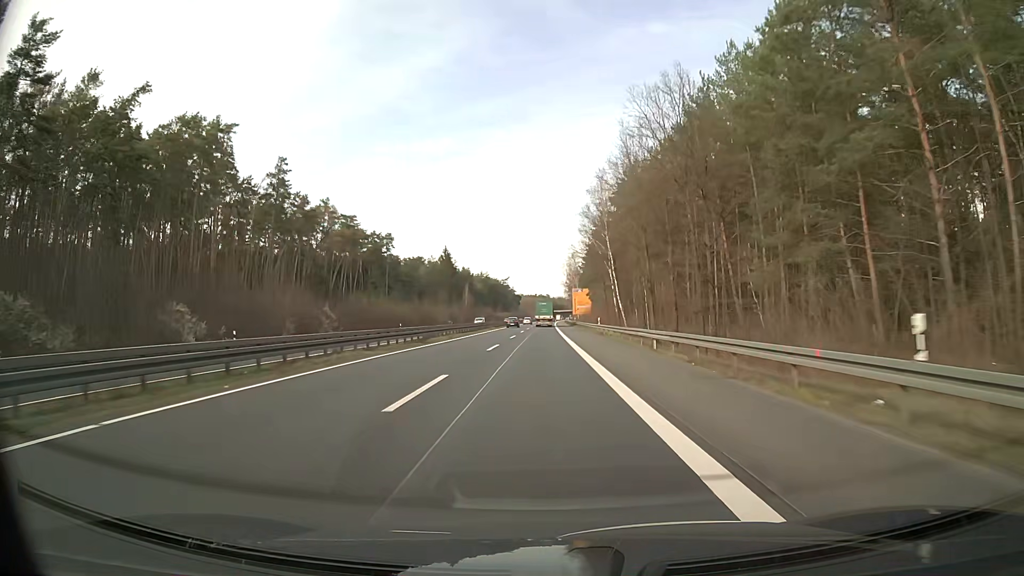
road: trunk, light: Day
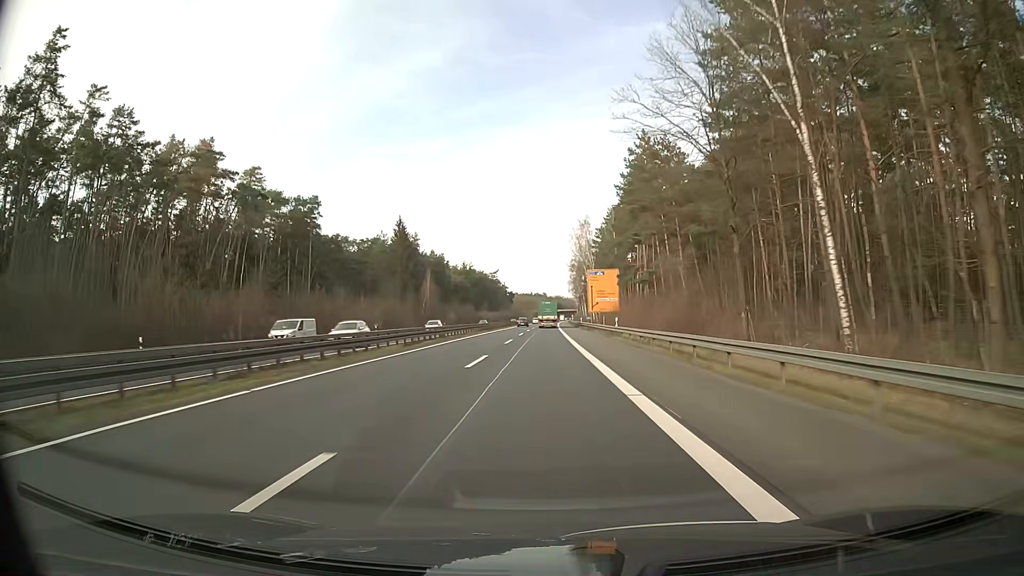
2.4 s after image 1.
(-0.1, +63.4) m; 0°
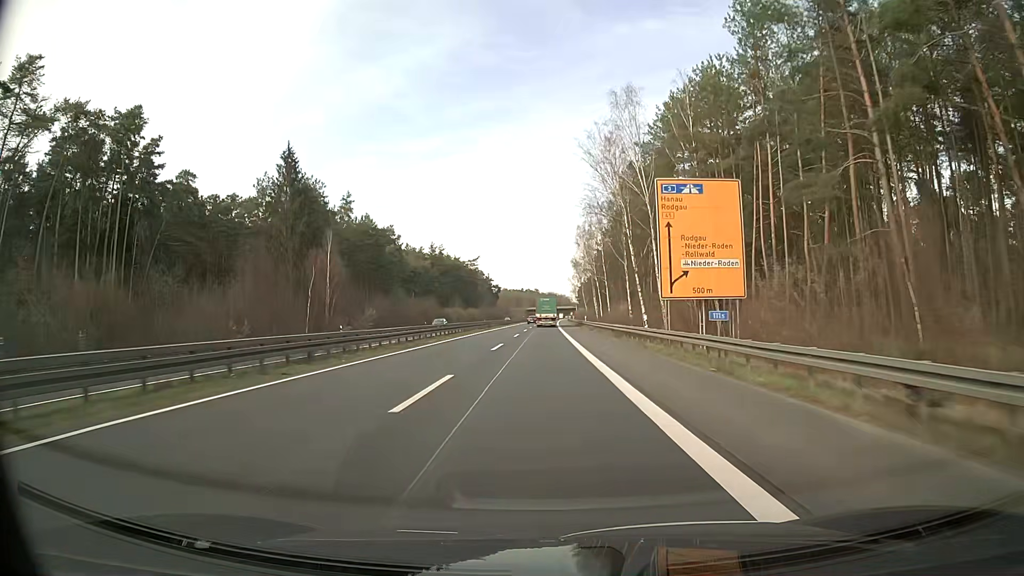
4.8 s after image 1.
(+0.4, +63.4) m; +1°
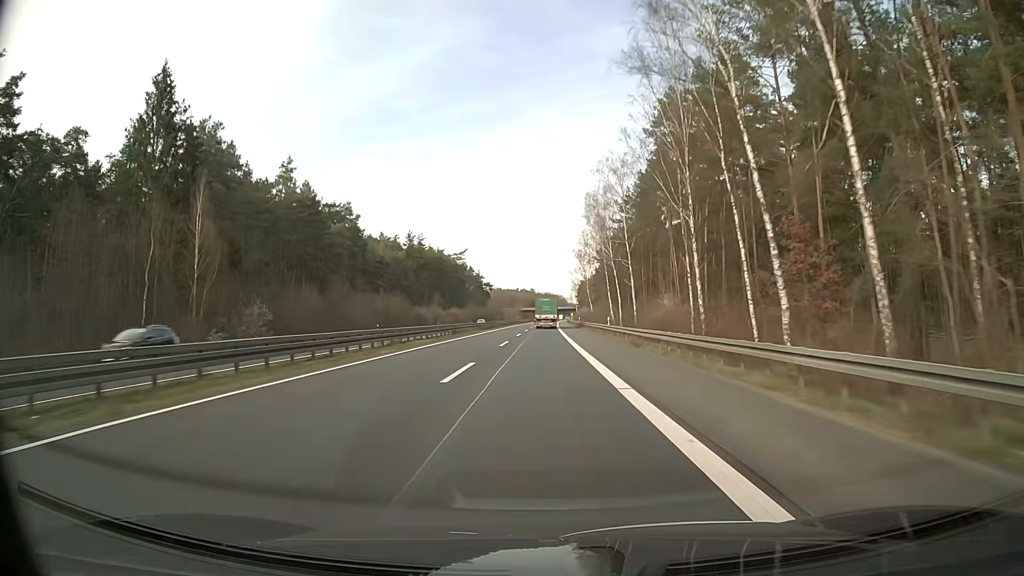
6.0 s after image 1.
(+0.1, +31.7) m; +1°
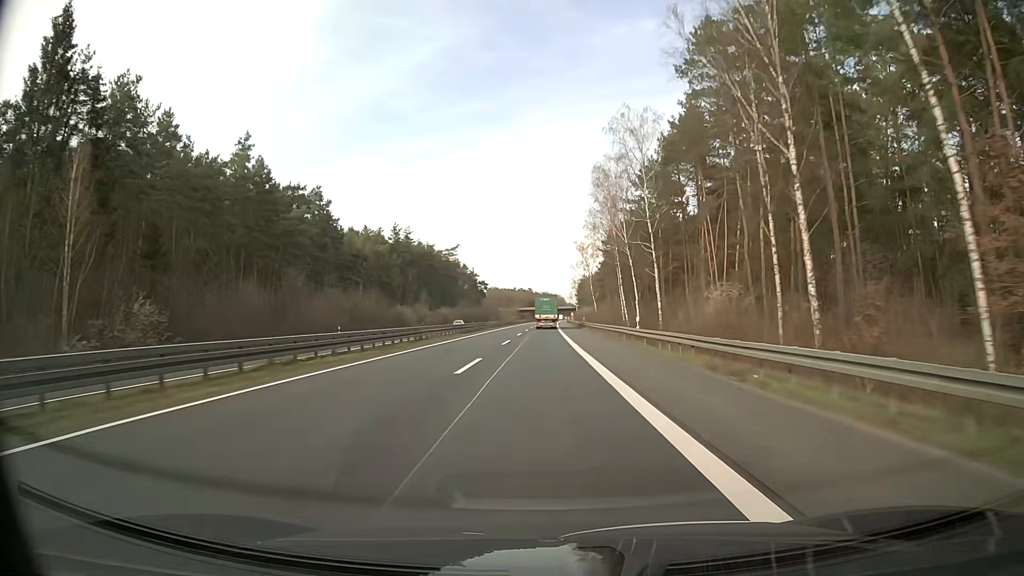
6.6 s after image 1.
(0.0, +15.7) m; 0°
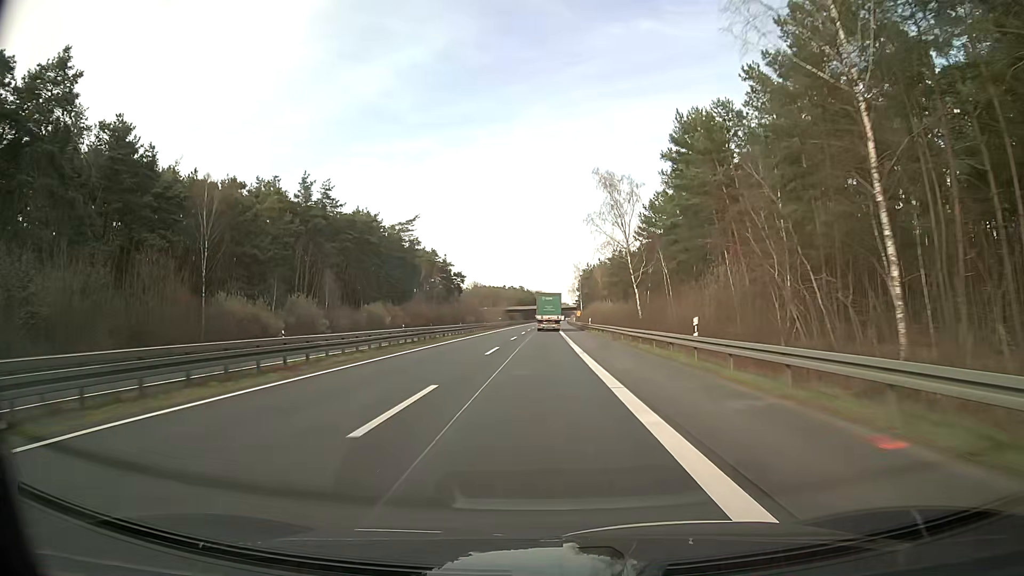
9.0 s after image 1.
(+0.4, +63.0) m; +1°
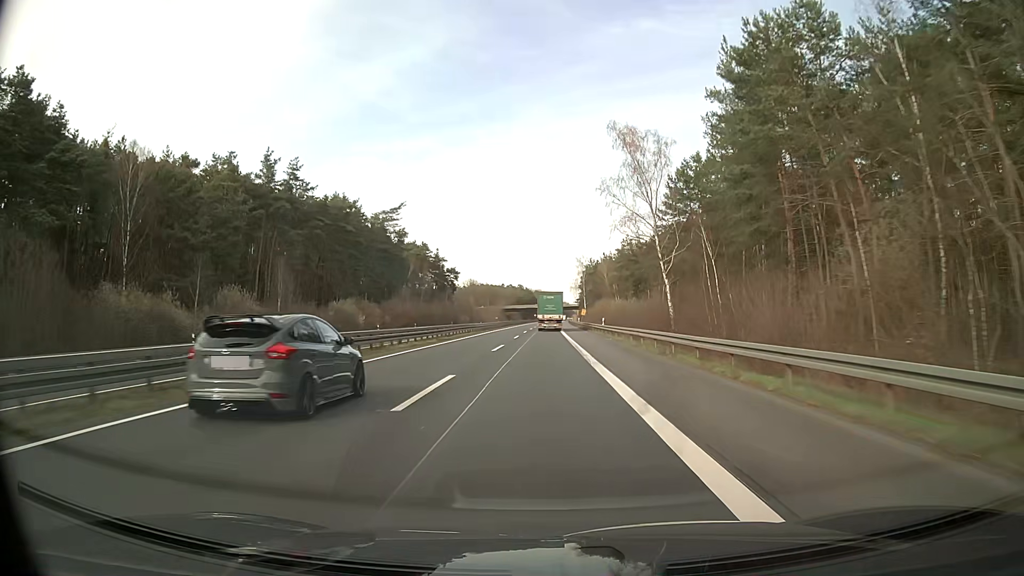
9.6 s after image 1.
(0.0, +15.9) m; 0°
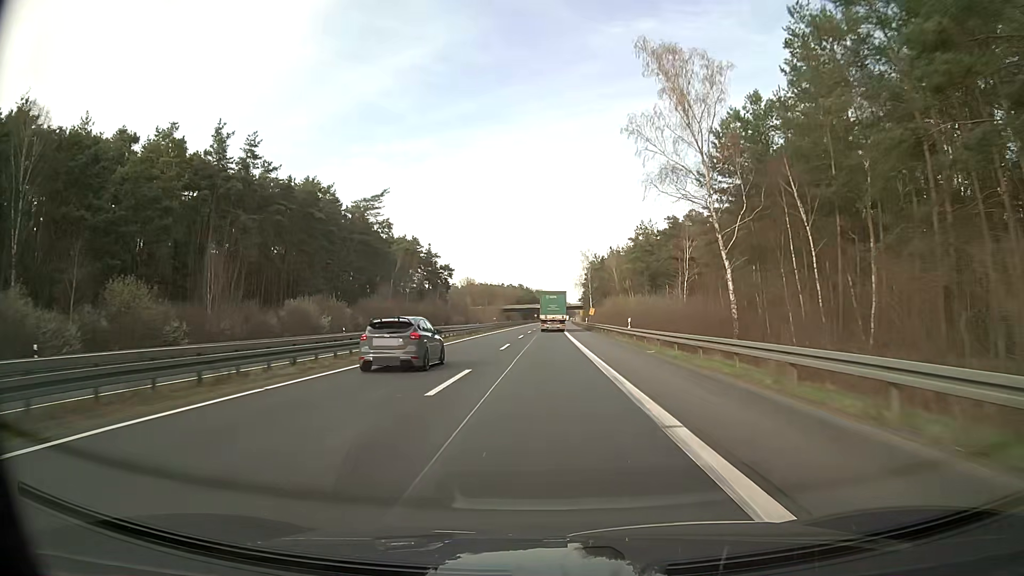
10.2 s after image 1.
(0.0, +16.0) m; 0°
(0, +10) (0, +20) (0, +30) (0, +40) (0, +50) (0, +60) (0, +70) (-1, +80) (-1, +90) (-1, +100) m
